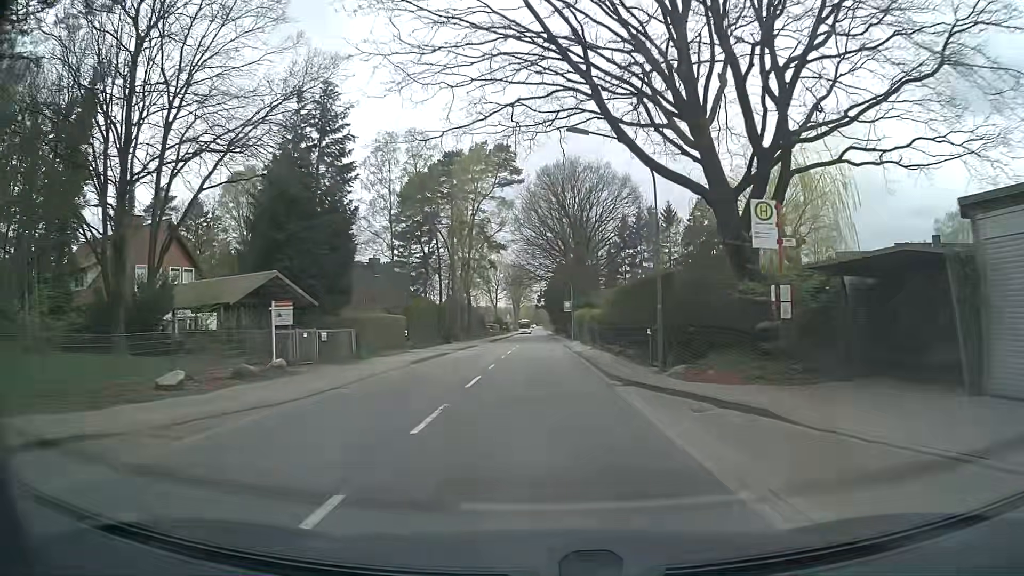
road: tertiary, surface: asphalt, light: Day
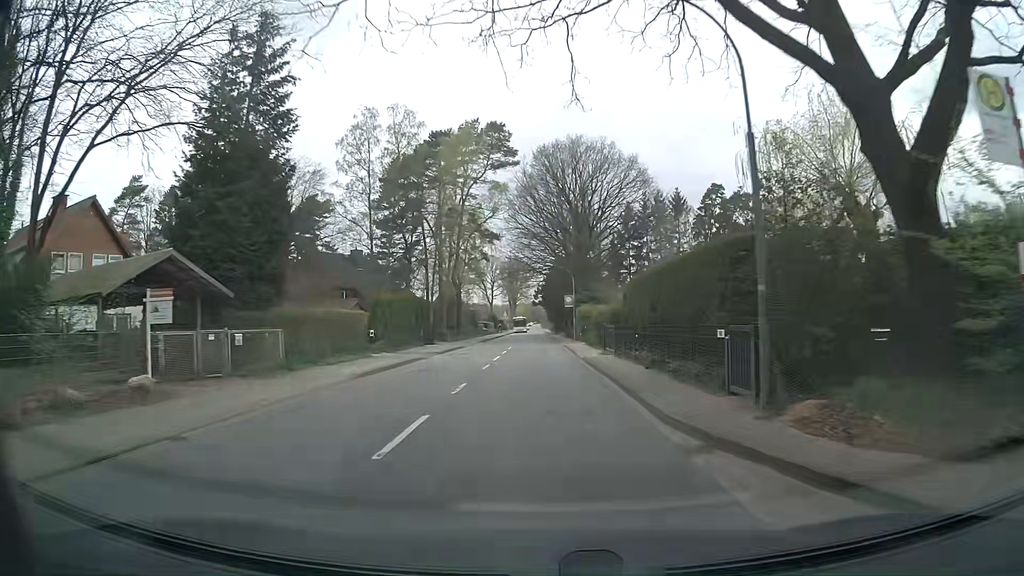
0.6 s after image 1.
(+0.1, +7.9) m; 0°
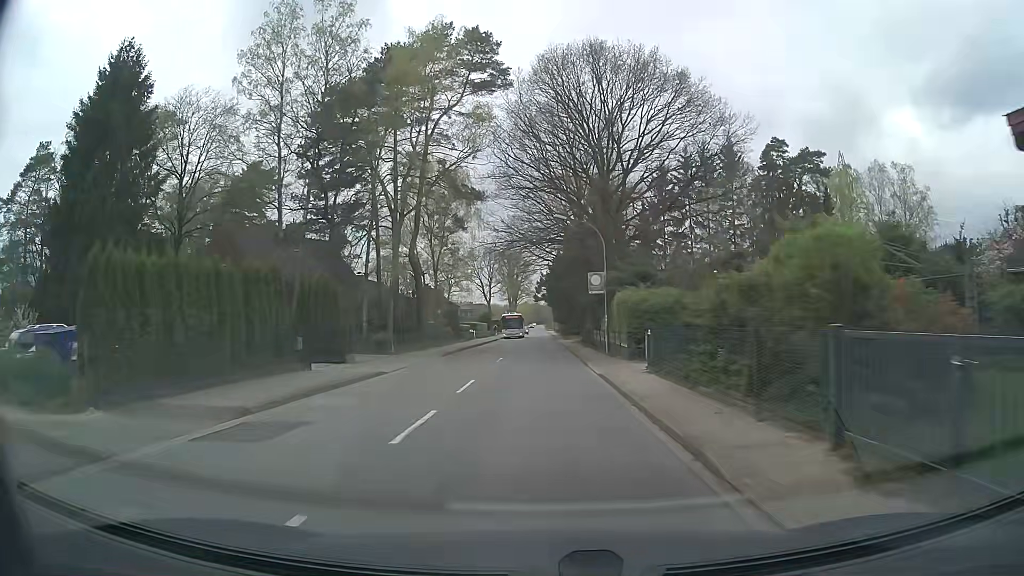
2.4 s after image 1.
(0.0, +23.6) m; 0°
(0, +10) (0, +20) (0, +30) (0, +40) (0, +50) (0, +60) (0, +70) (0, +80) (0, +90) (0, +100) m
